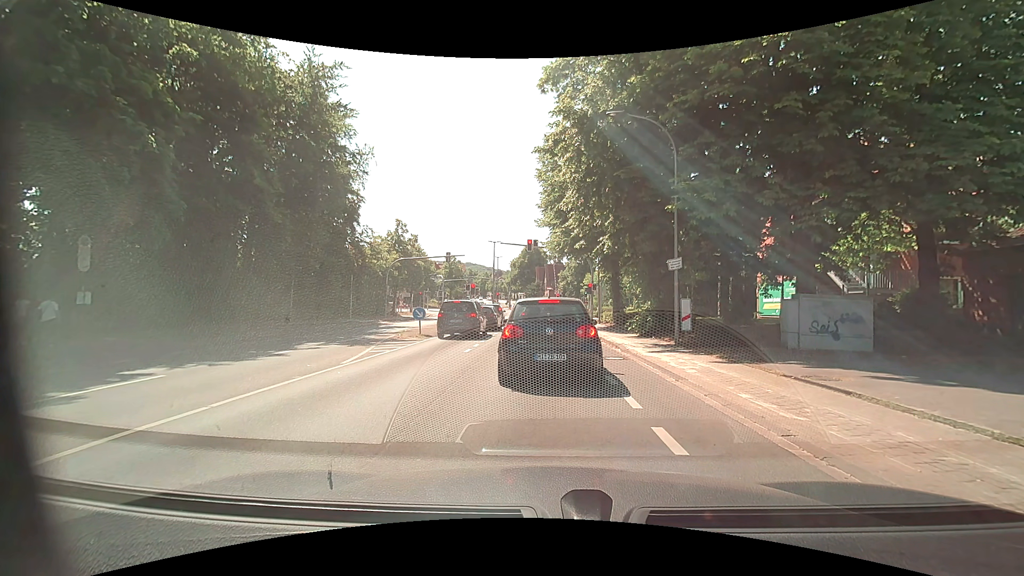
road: tertiary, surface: asphalt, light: Day
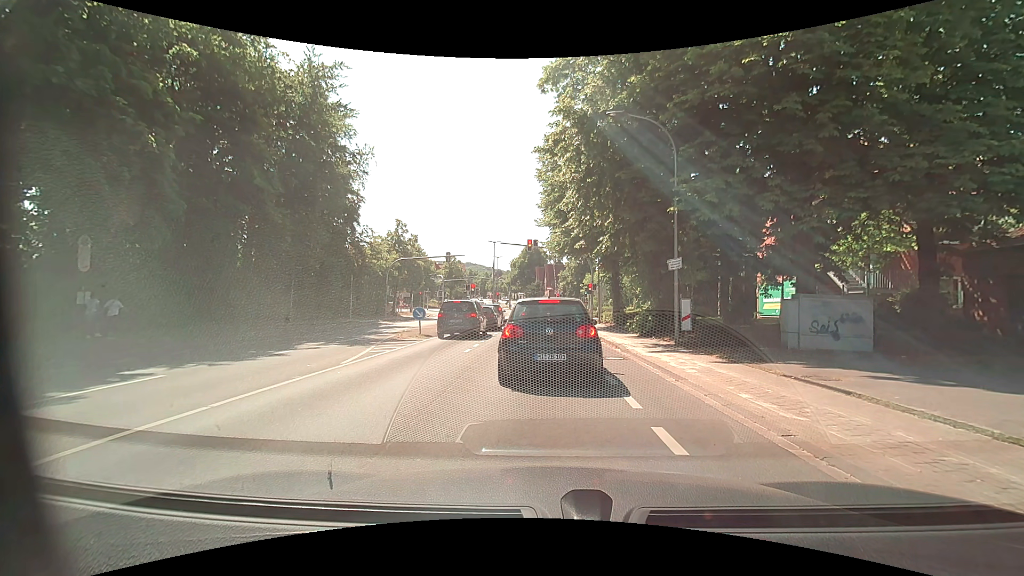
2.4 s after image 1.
(0.0, 0.0) m; 0°
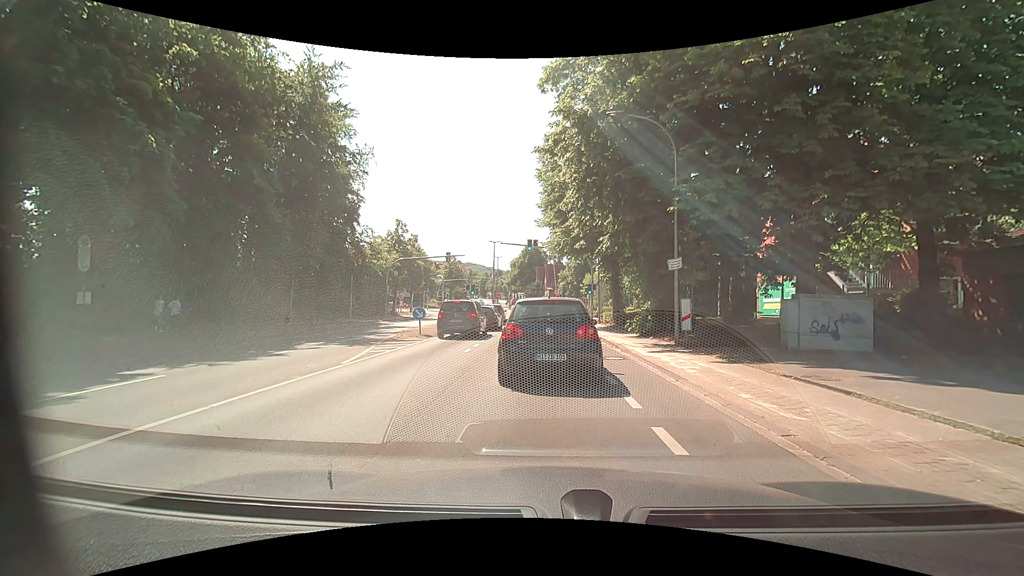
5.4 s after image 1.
(0.0, 0.0) m; 0°
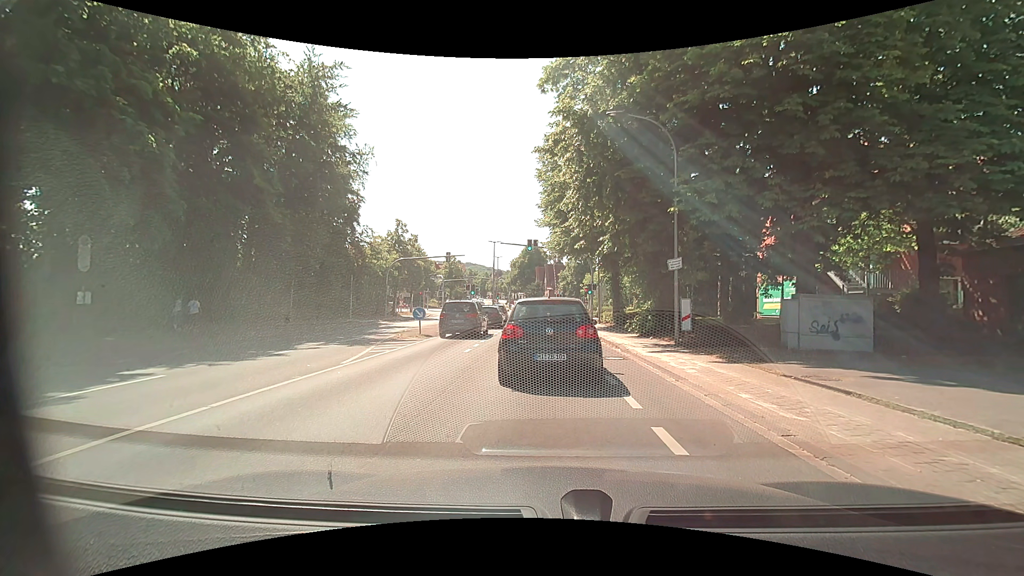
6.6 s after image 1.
(0.0, 0.0) m; 0°
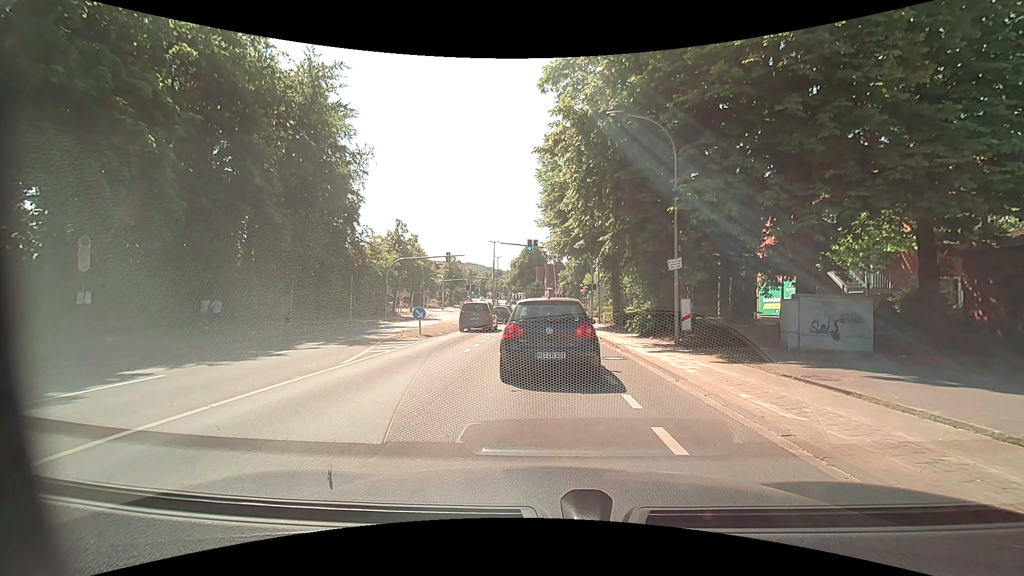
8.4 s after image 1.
(0.0, 0.0) m; 0°
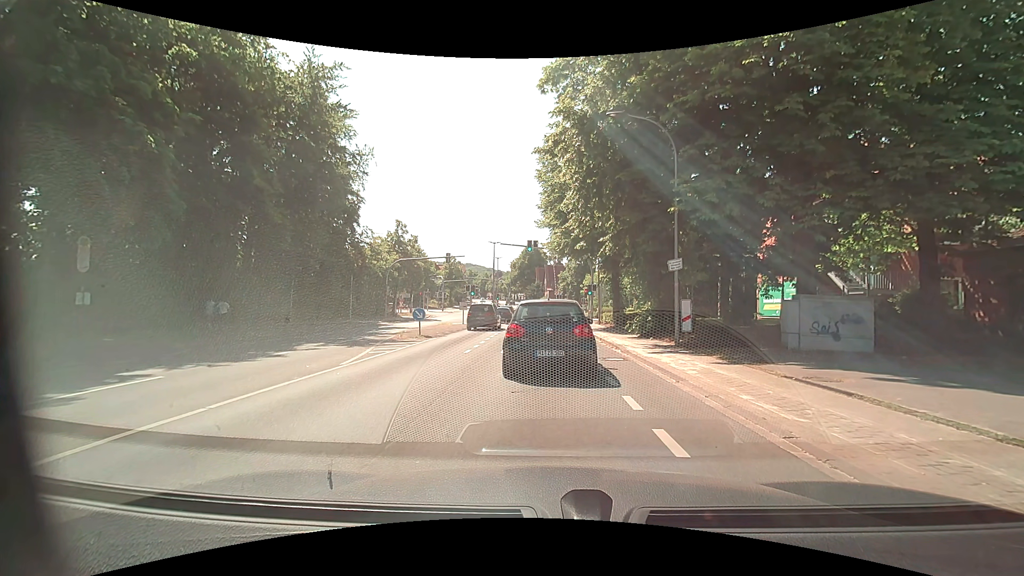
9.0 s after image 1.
(0.0, 0.0) m; 0°
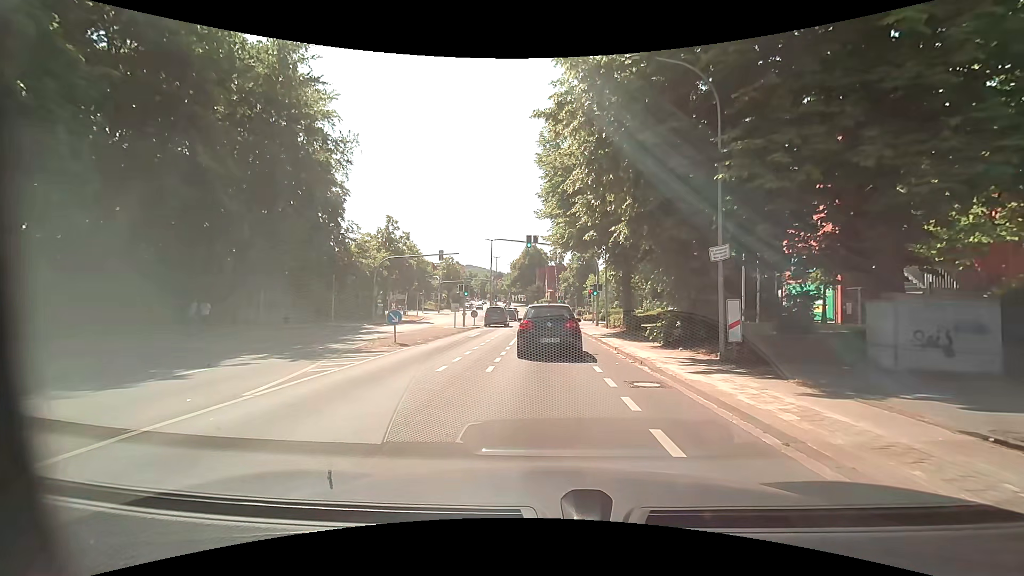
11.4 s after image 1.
(0.0, +4.1) m; -1°
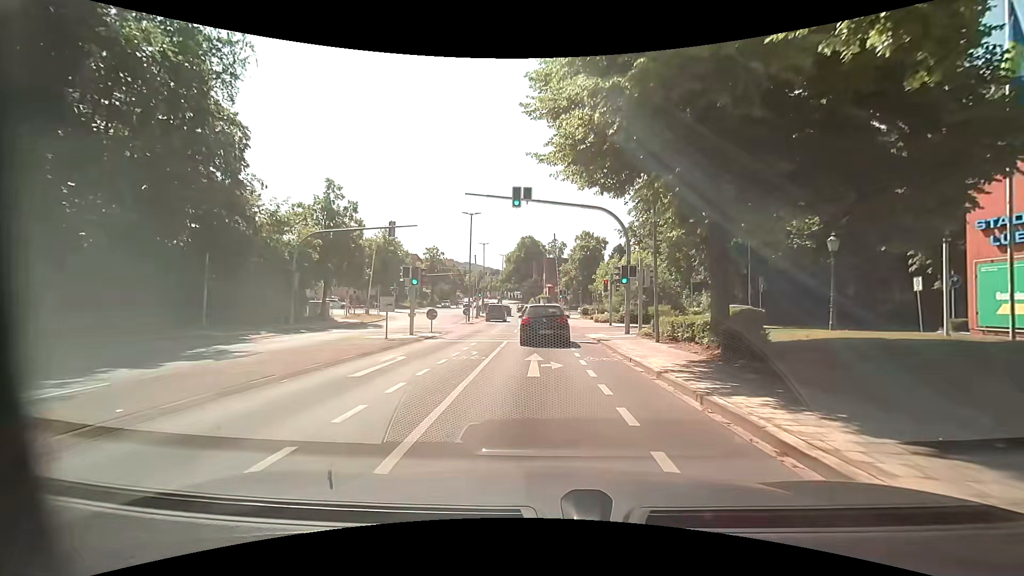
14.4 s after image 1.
(0.0, +15.3) m; -1°
(0, +10) (0, +20) (+1, +30) (0, +40) (0, +50) (0, +60) (0, +70) (-1, +80) (-2, +90) (-3, +100) m
